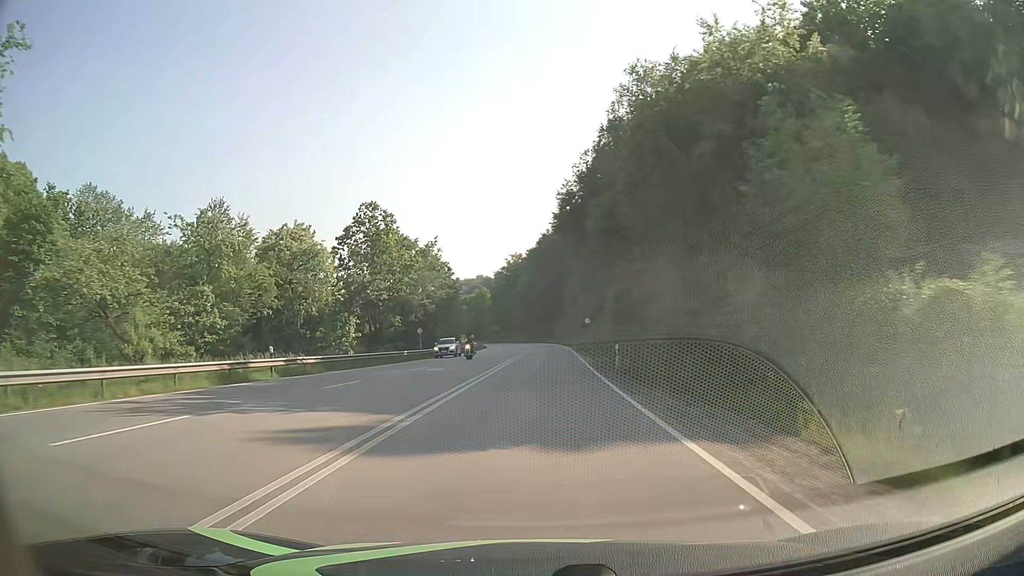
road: primary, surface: asphalt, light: Day
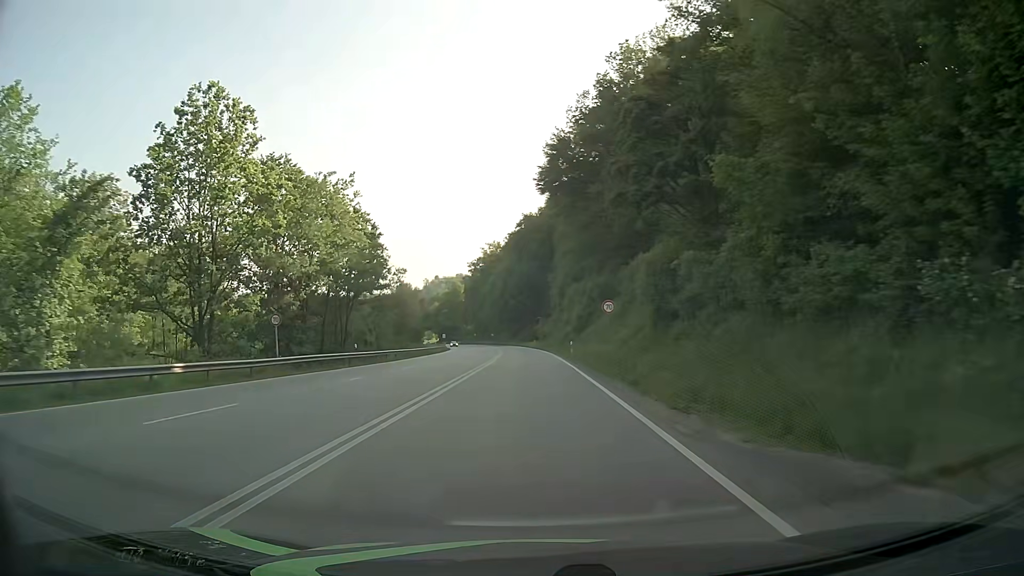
(+0.8, +32.6) m; +2°
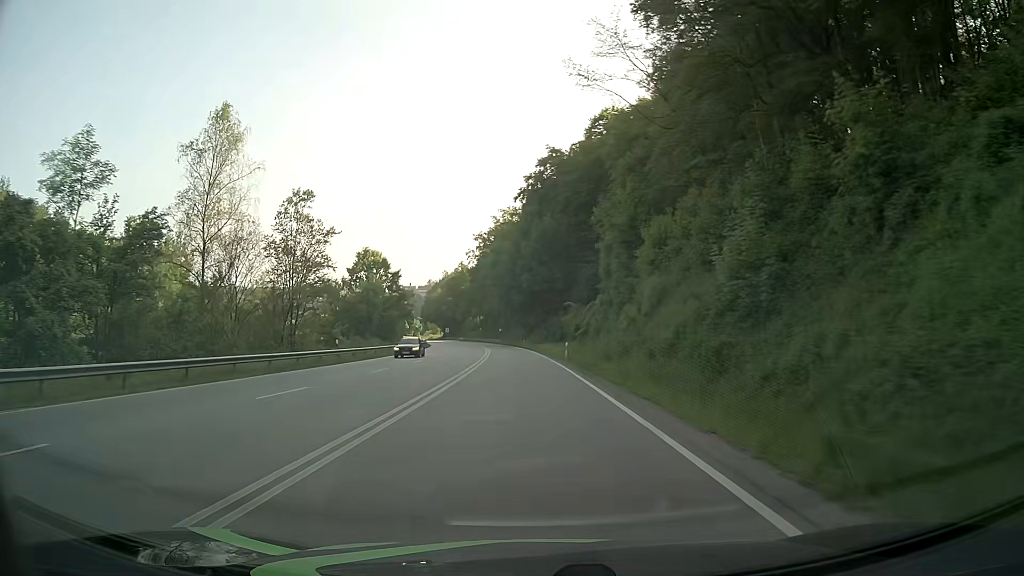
(-0.3, +54.1) m; -2°
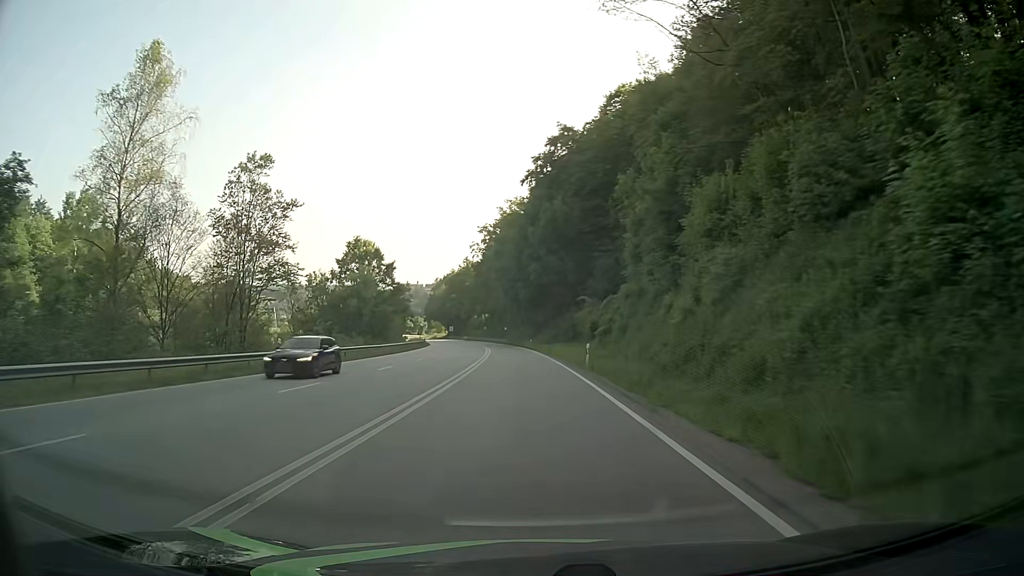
(-0.1, +10.8) m; -1°
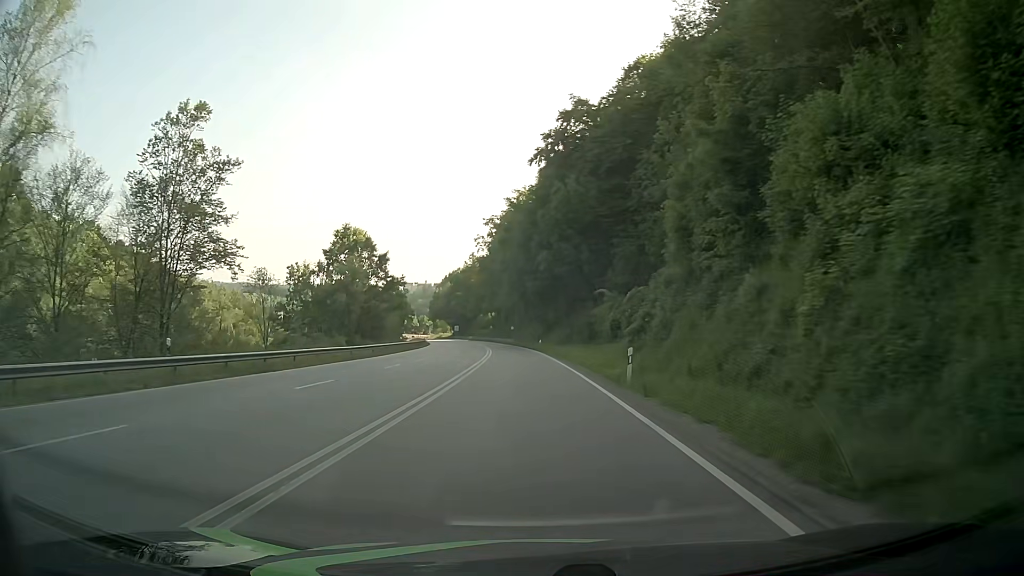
(0.0, +10.8) m; -1°
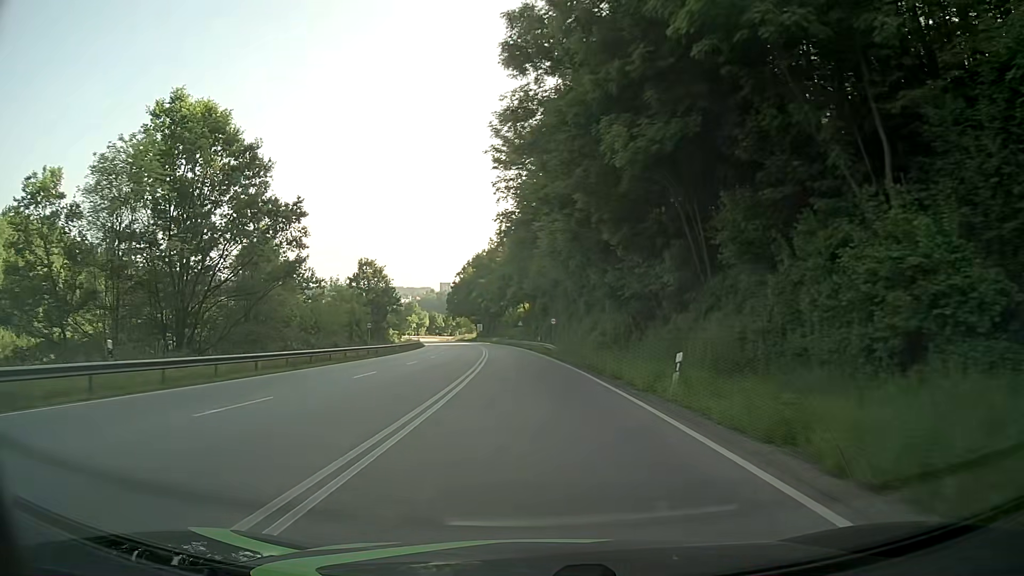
(-1.6, +53.9) m; -3°
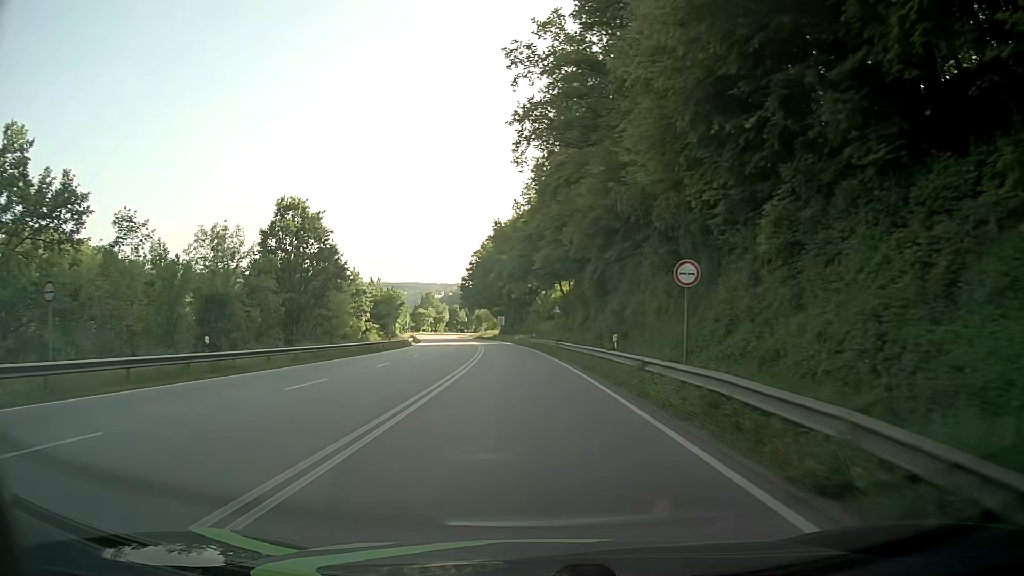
(-1.2, +42.2) m; -3°
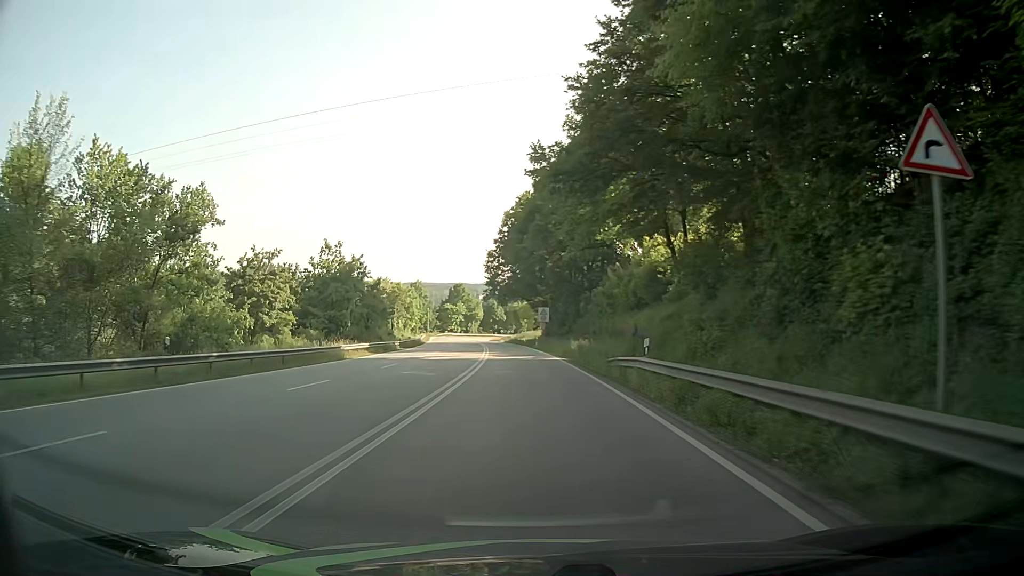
(-1.8, +47.2) m; -4°
(0, +10) (0, +20) (-1, +30) (-1, +40) (-1, +50) (-2, +60) (-3, +70) (-4, +80) (-5, +90) (-6, +100) m
